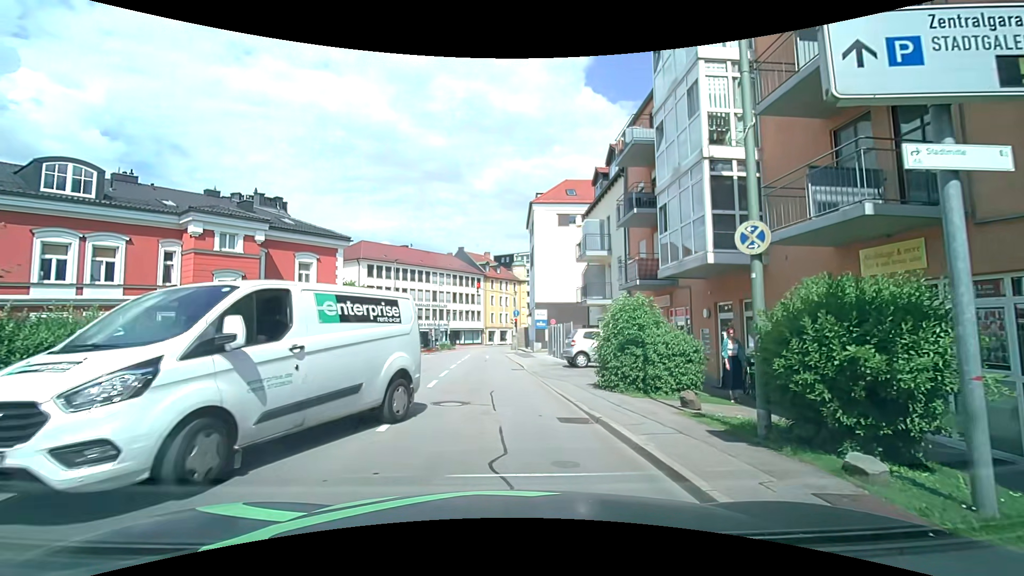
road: tertiary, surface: asphalt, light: Day
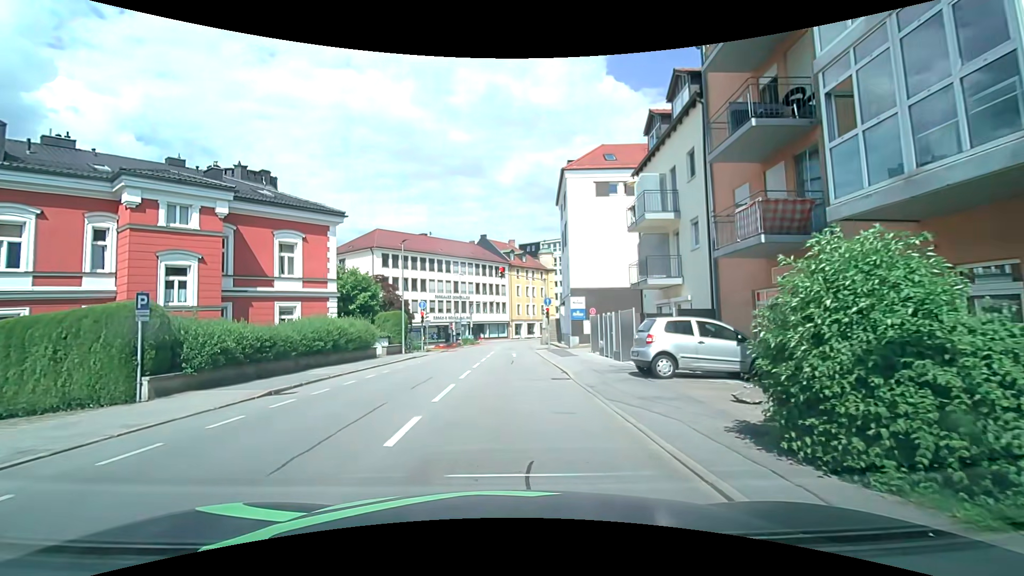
(0.0, +7.4) m; -2°
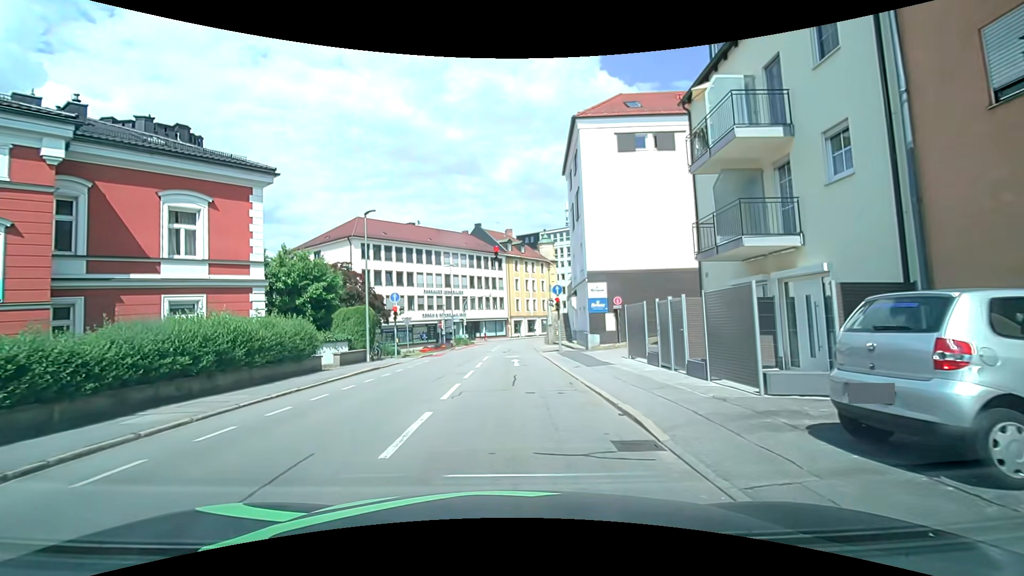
(+0.1, +8.5) m; +1°
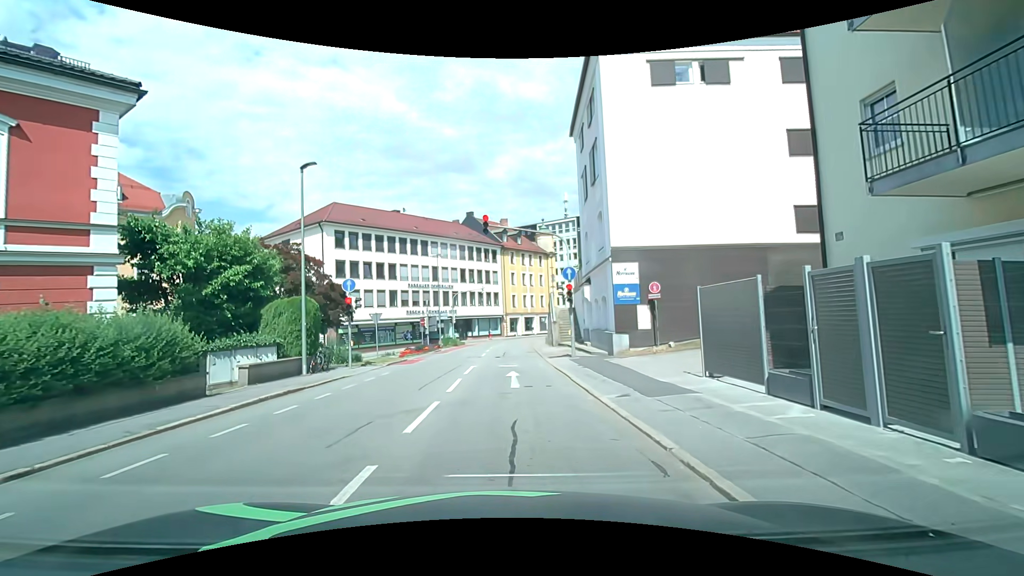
(+0.1, +7.6) m; 0°
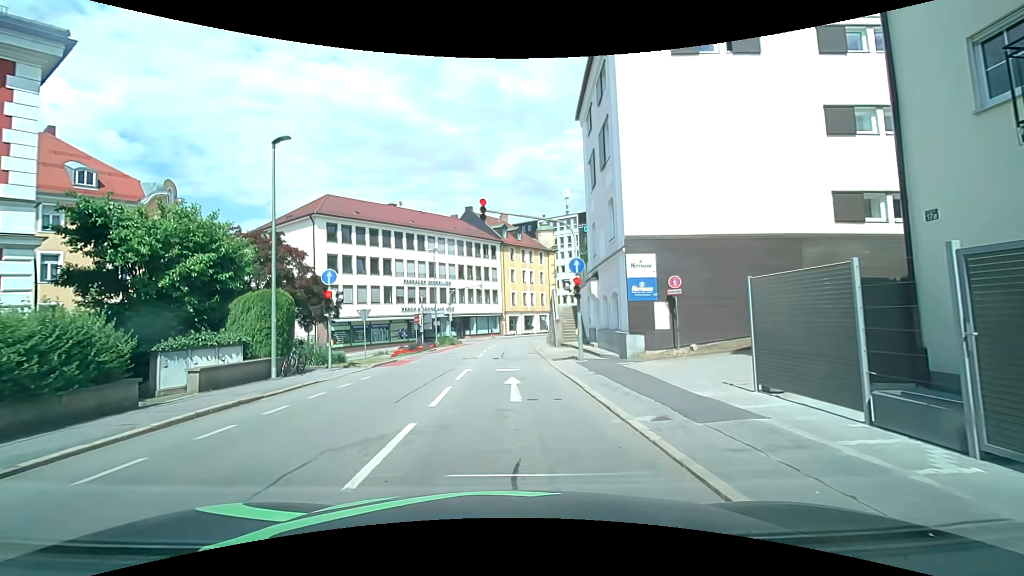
(0.0, +2.3) m; 0°
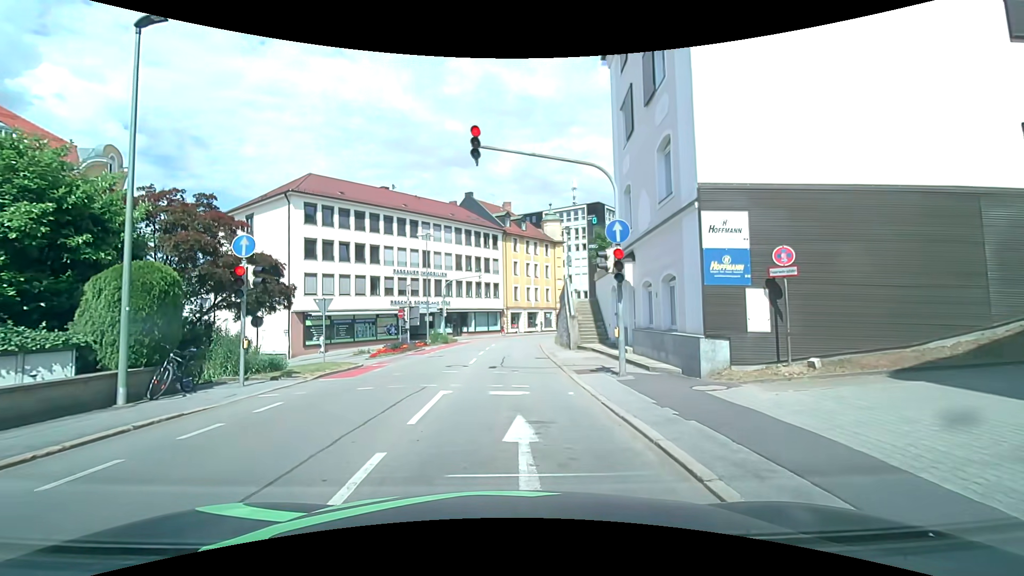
(0.0, +6.4) m; -1°
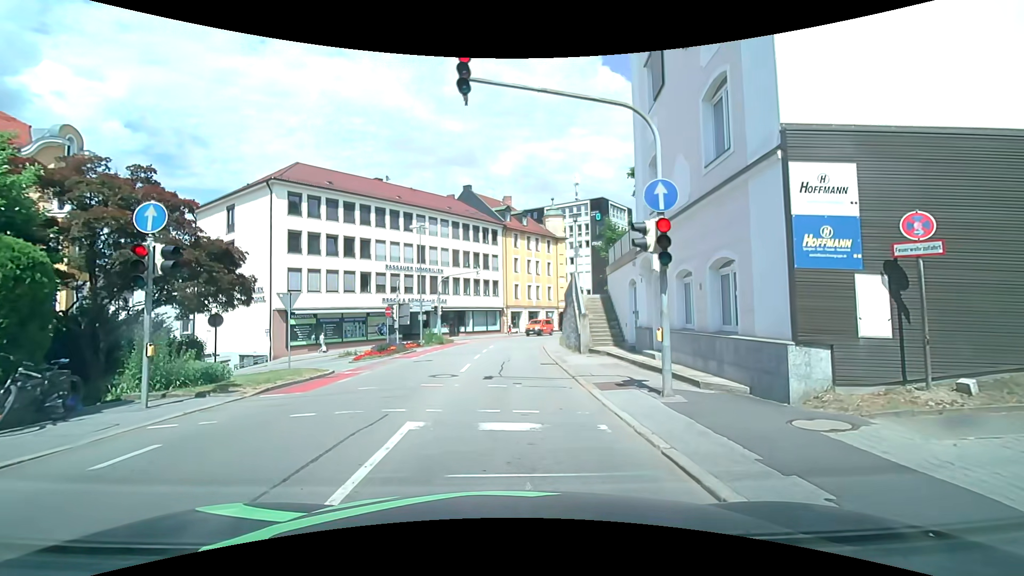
(+0.1, +3.3) m; +1°
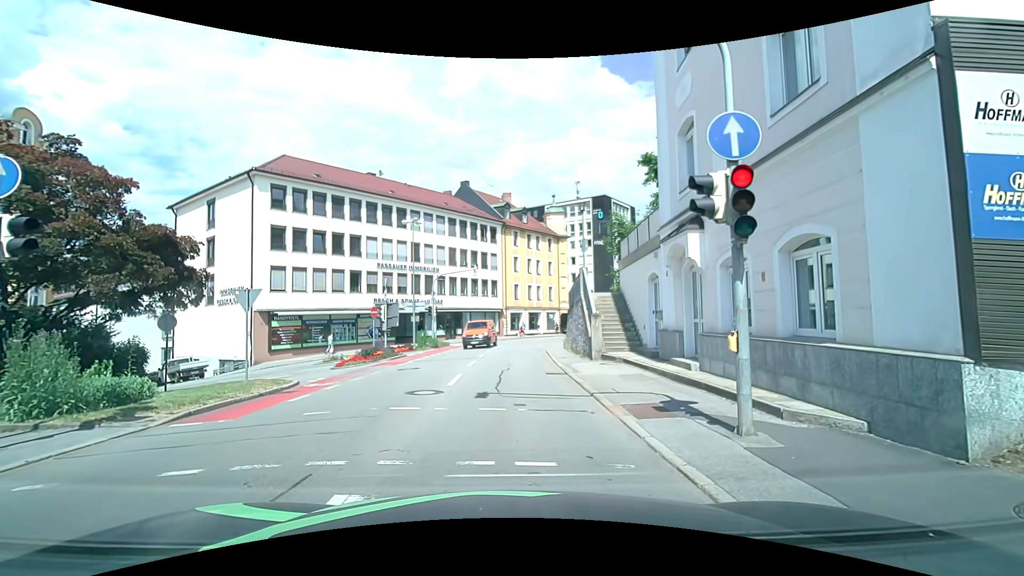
(0.0, +2.7) m; -1°
